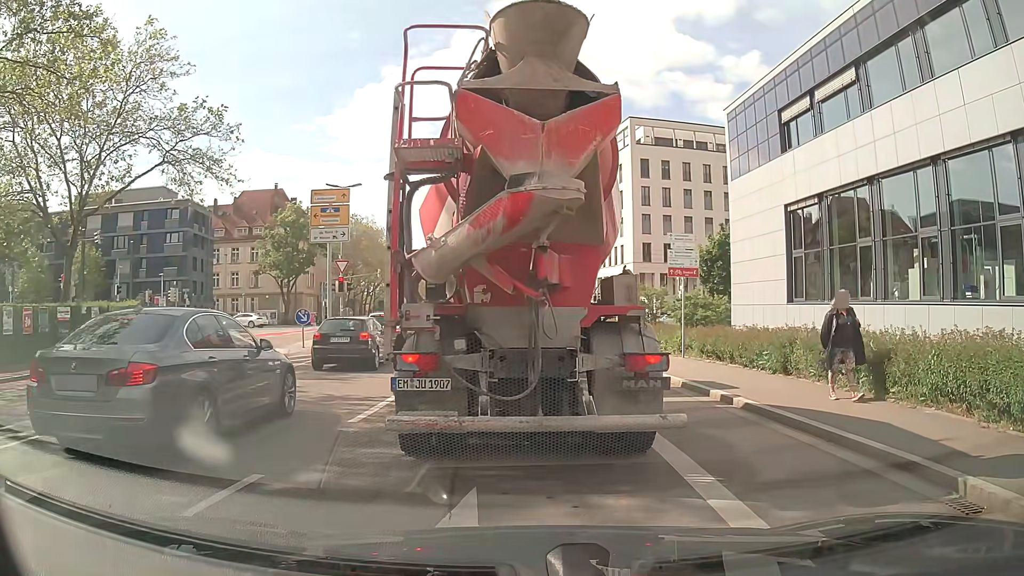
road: tertiary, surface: asphalt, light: Day
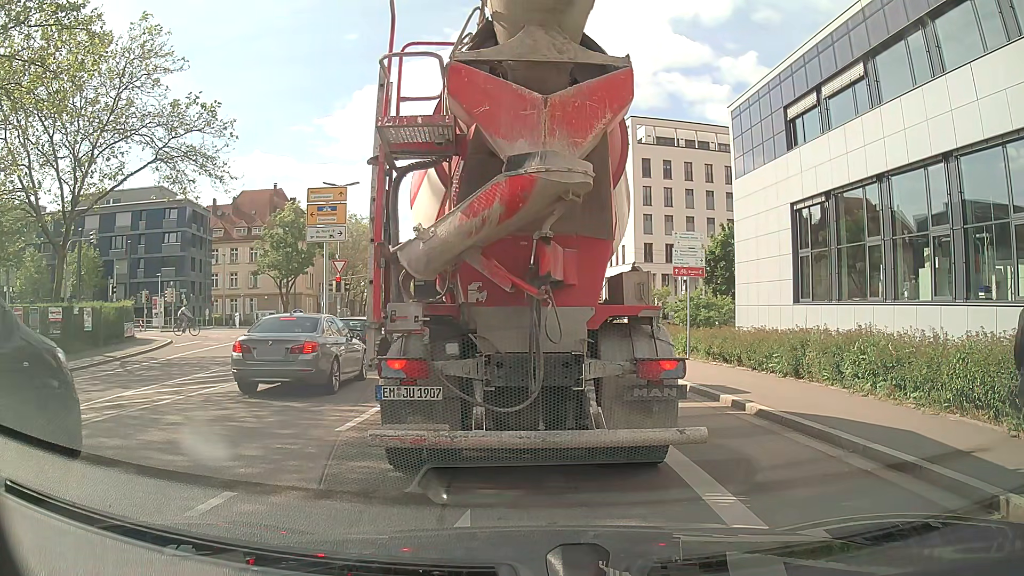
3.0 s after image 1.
(0.0, +0.6) m; 0°
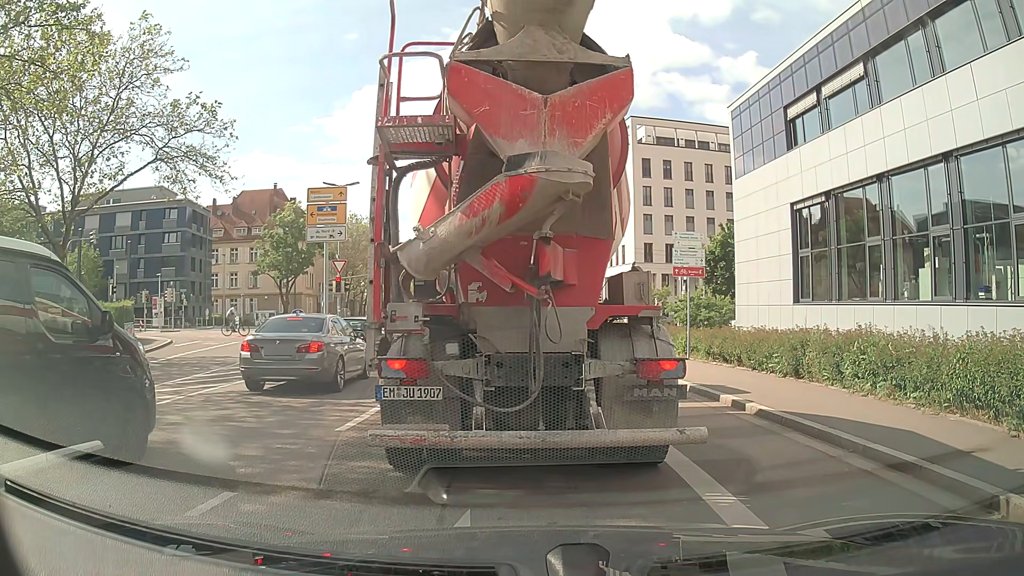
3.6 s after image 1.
(0.0, 0.0) m; 0°
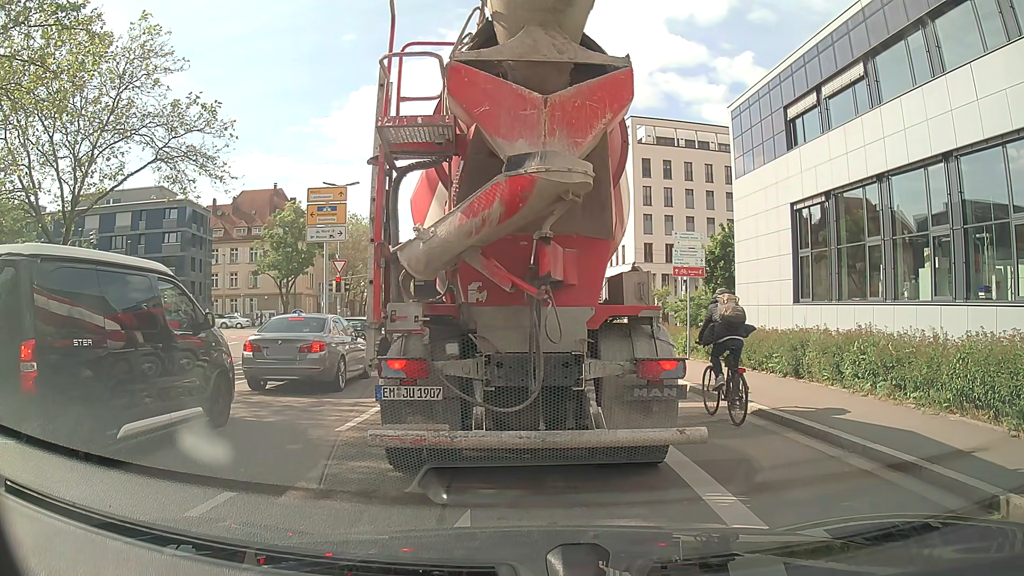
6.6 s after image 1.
(0.0, 0.0) m; 0°
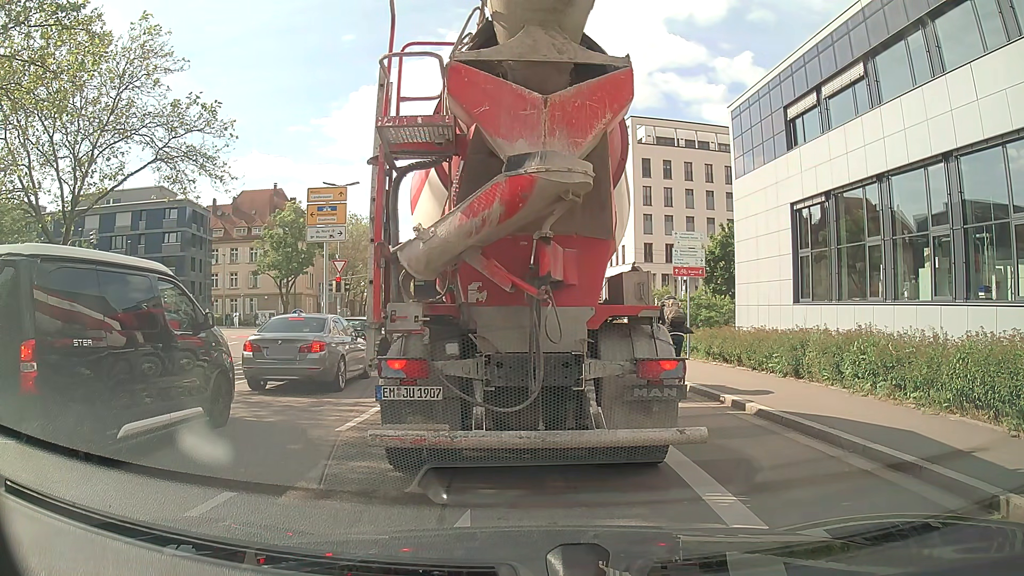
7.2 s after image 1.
(0.0, 0.0) m; 0°
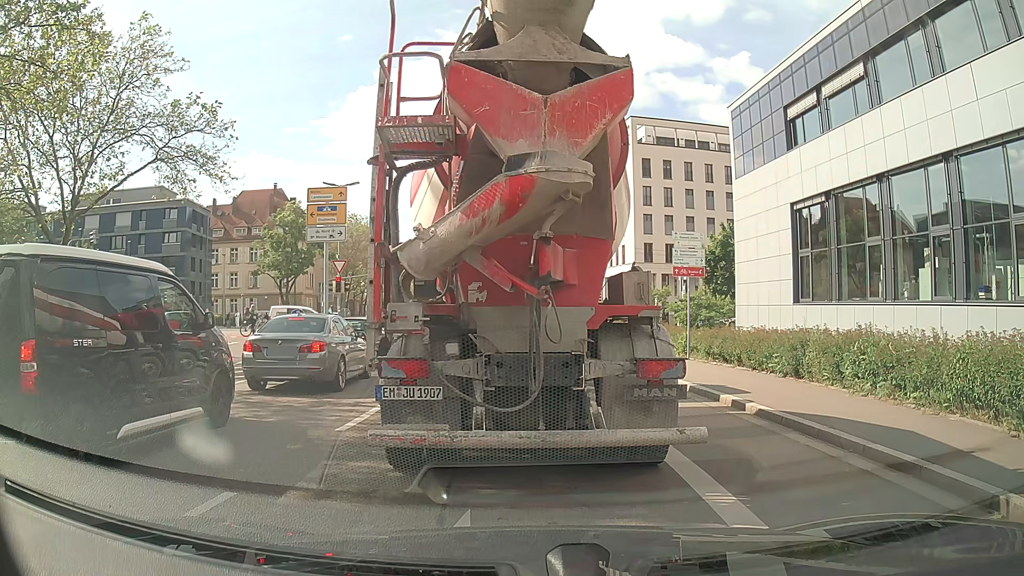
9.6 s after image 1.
(0.0, 0.0) m; 0°
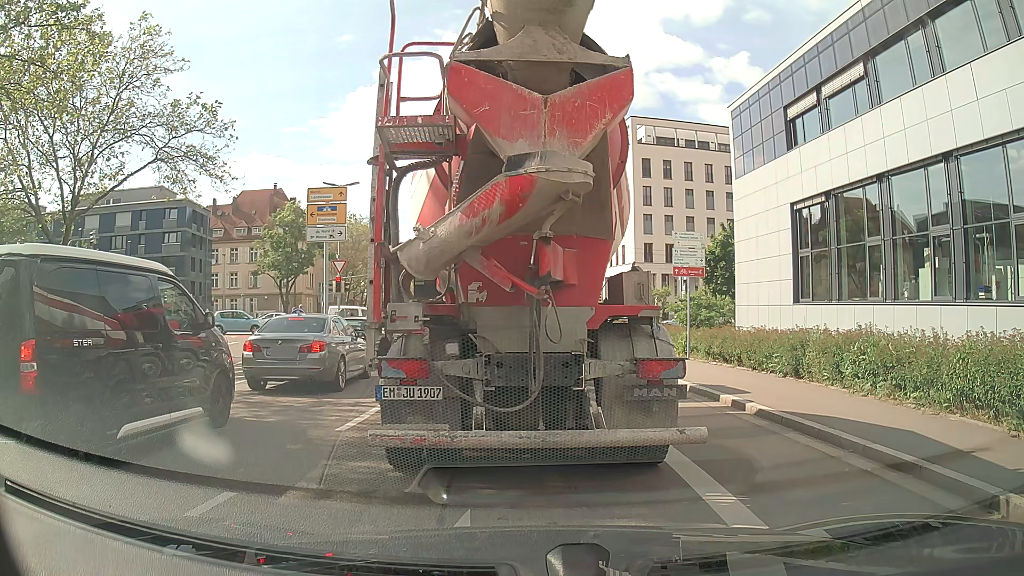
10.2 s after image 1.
(0.0, 0.0) m; 0°
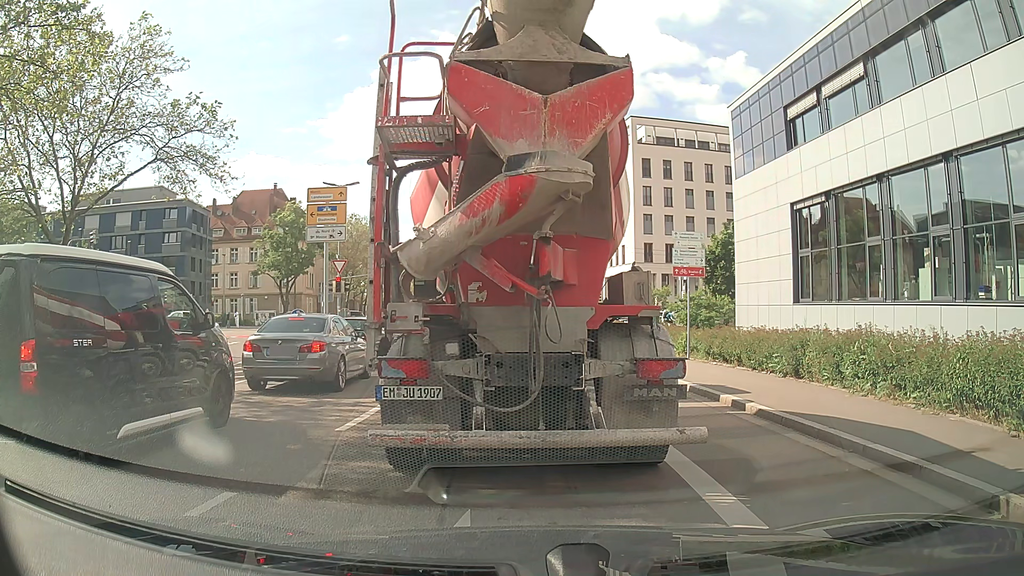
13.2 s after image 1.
(0.0, 0.0) m; 0°
